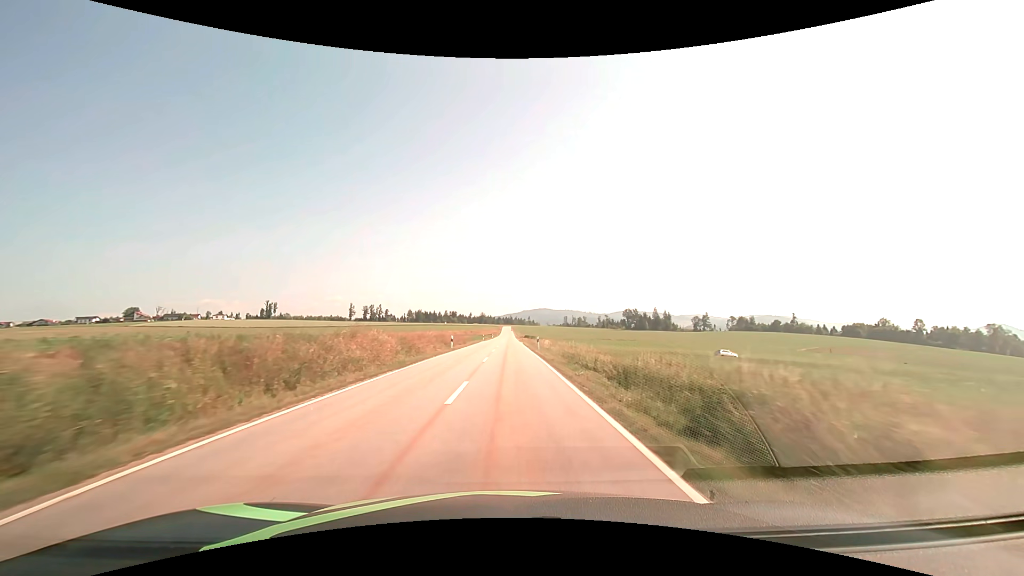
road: tertiary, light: Day
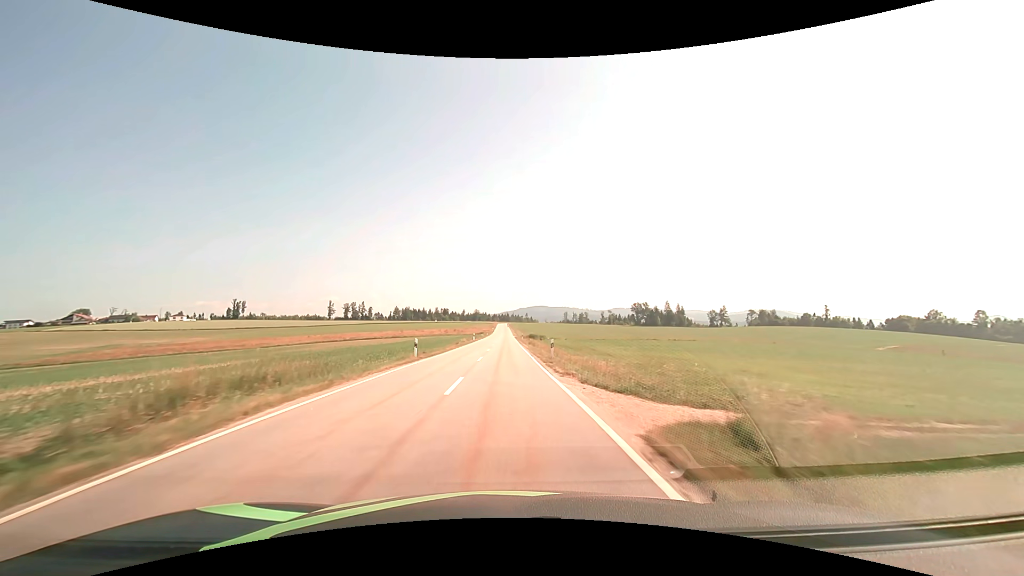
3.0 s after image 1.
(+0.4, +61.5) m; 0°
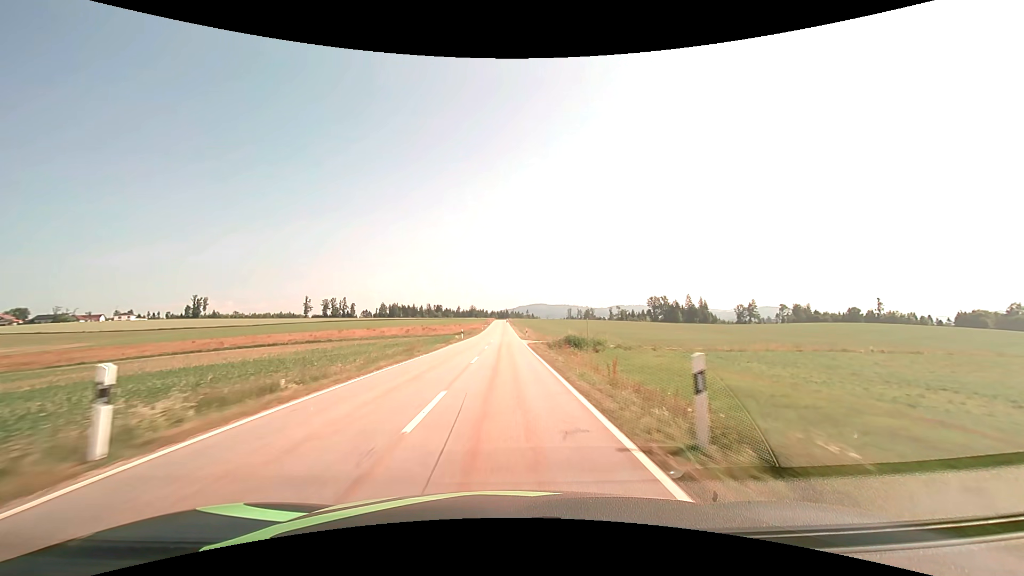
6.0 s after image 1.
(-0.1, +66.6) m; 0°
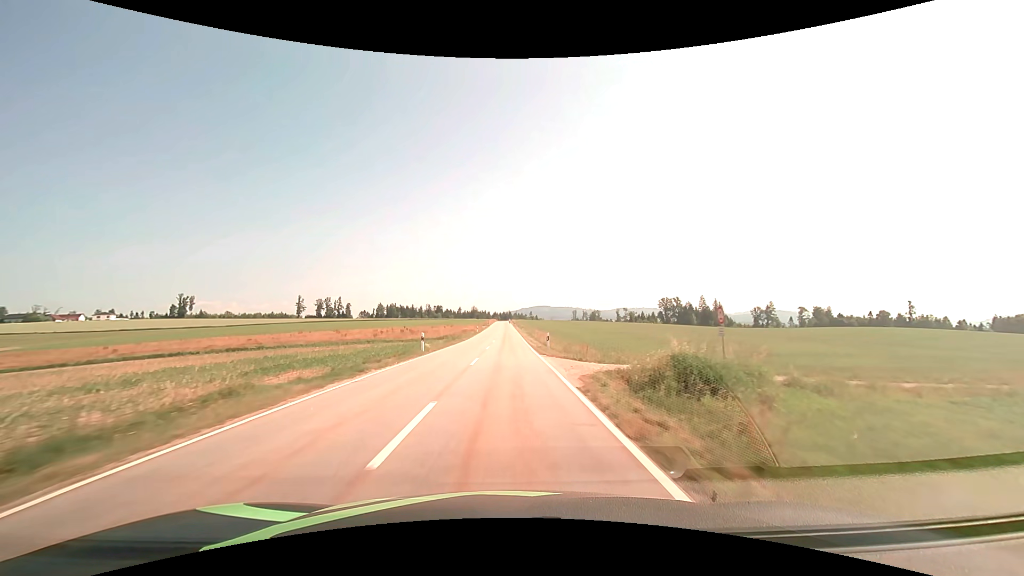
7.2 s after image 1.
(0.0, +26.1) m; 0°
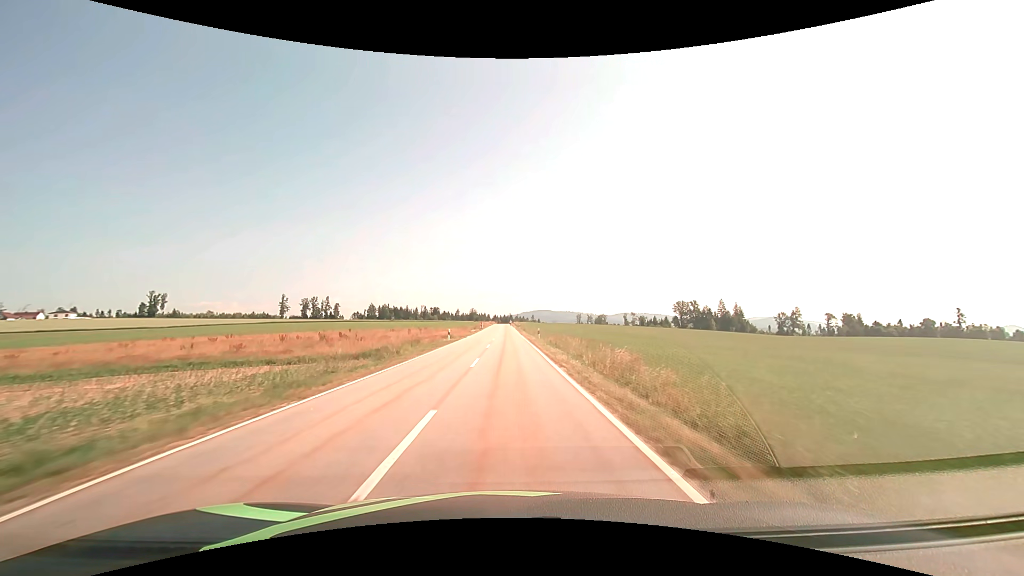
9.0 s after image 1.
(0.0, +38.3) m; 0°
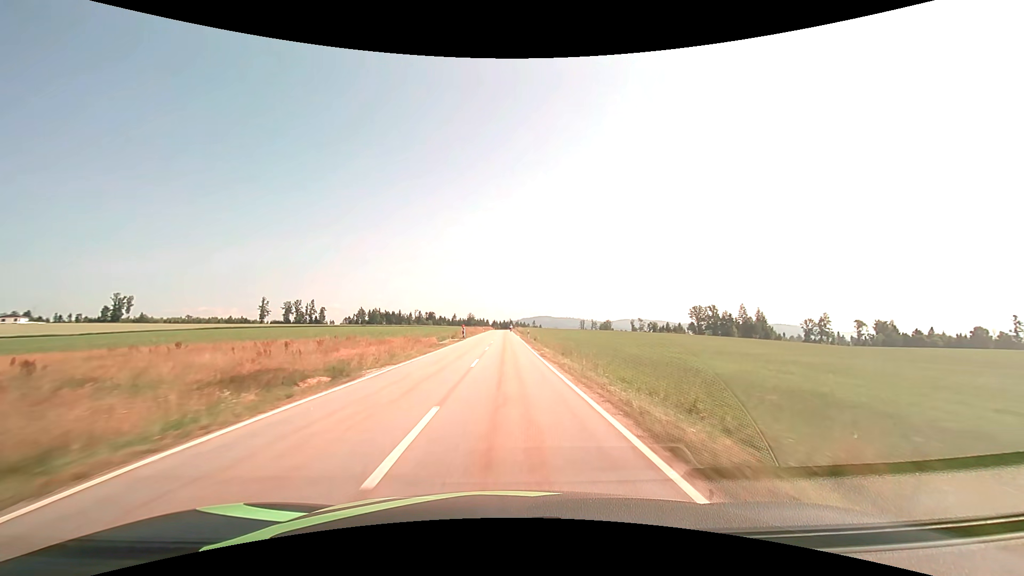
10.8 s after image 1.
(+0.1, +36.7) m; 0°
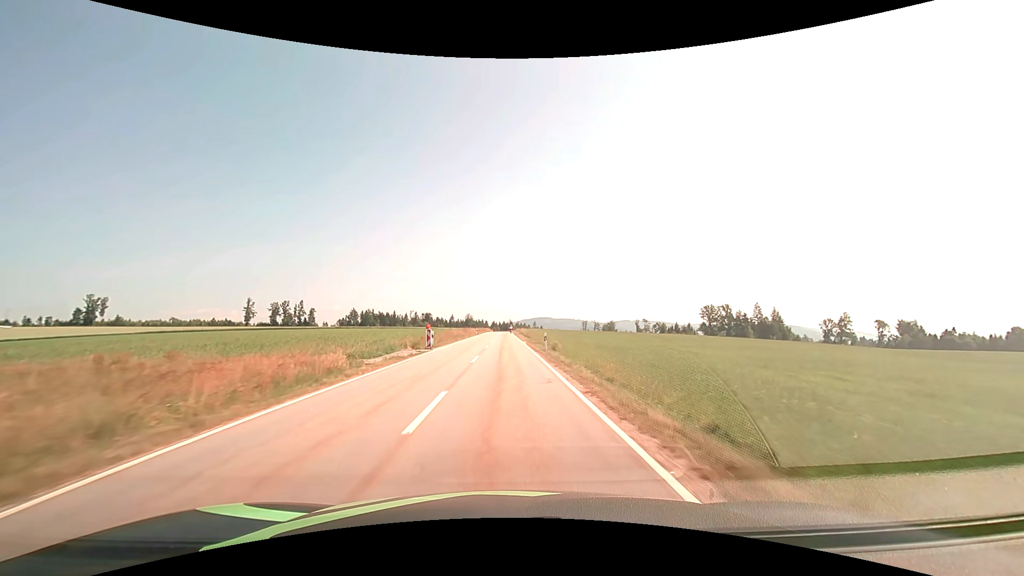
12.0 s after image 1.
(0.0, +23.0) m; 0°
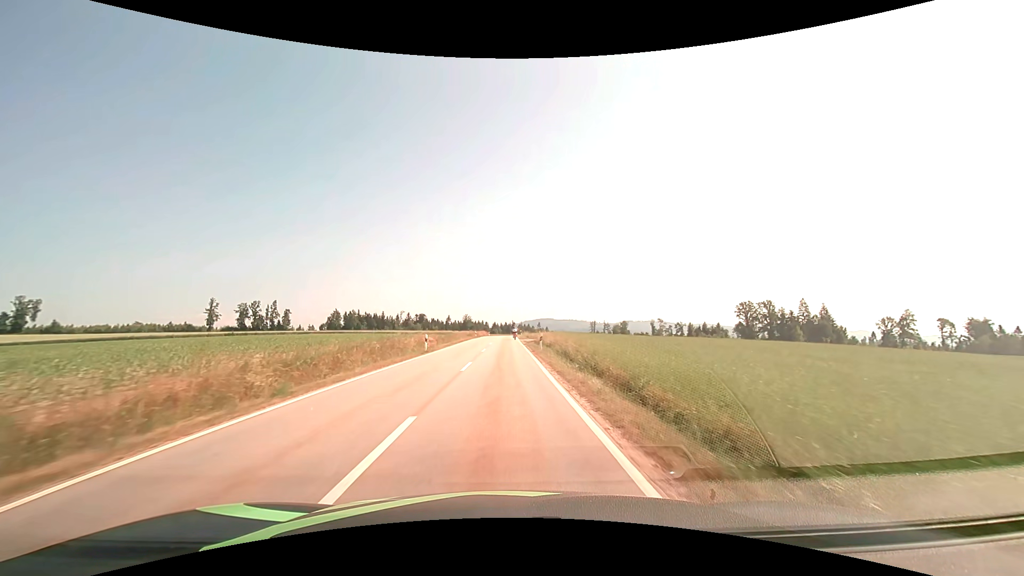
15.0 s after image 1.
(0.0, +52.2) m; 0°
(0, +10) (0, +20) (0, +30) (0, +40) (0, +50) (0, +60) (0, +70) (0, +80) (0, +90) (0, +100) m
